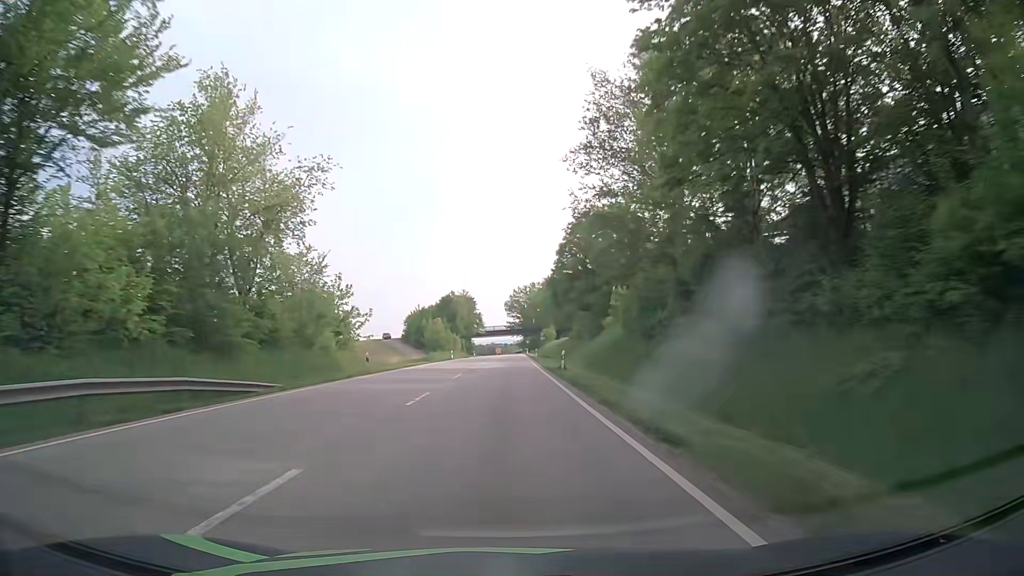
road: primary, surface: asphalt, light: Day
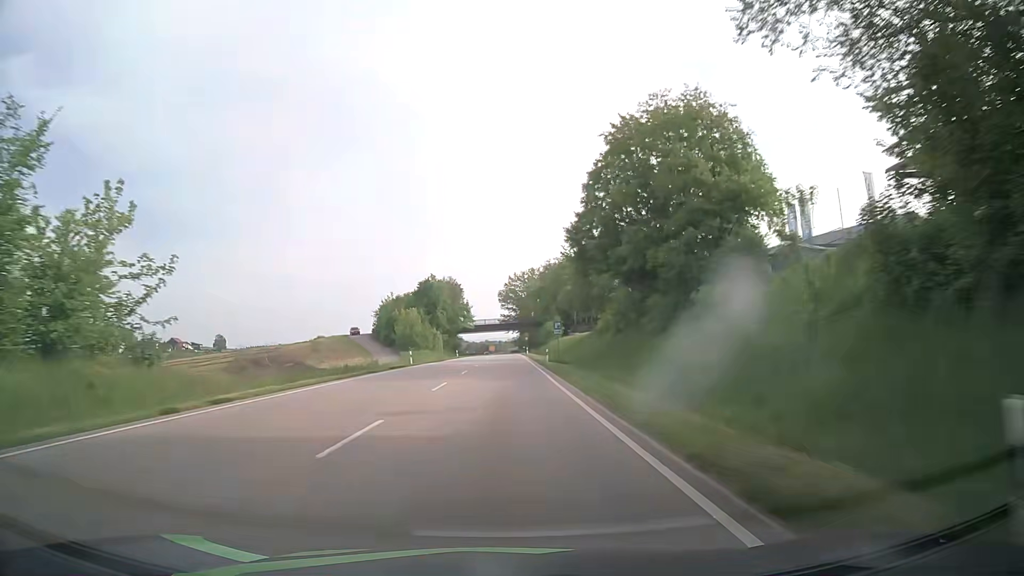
(+0.2, +30.8) m; +1°
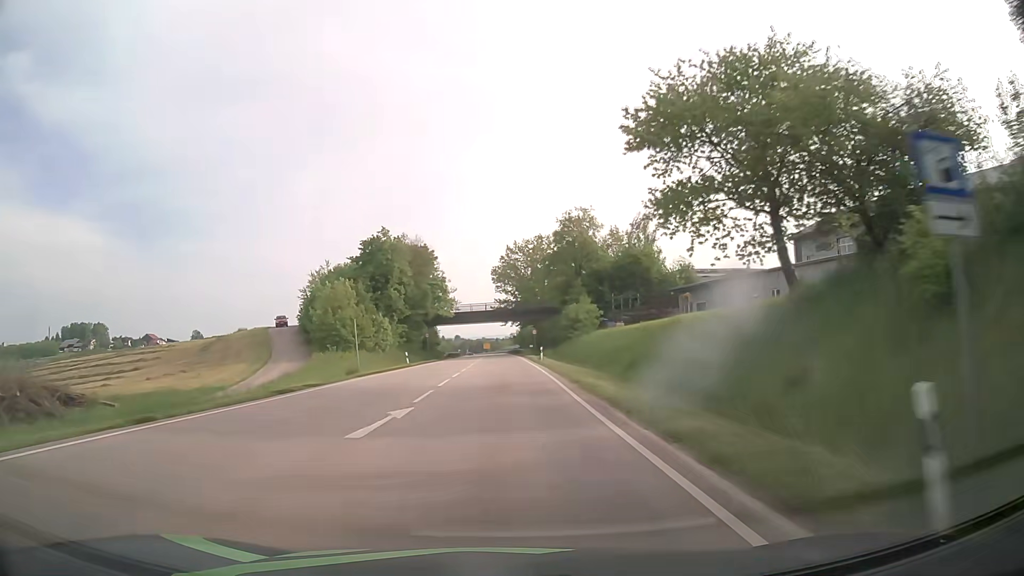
(+0.1, +46.1) m; 0°
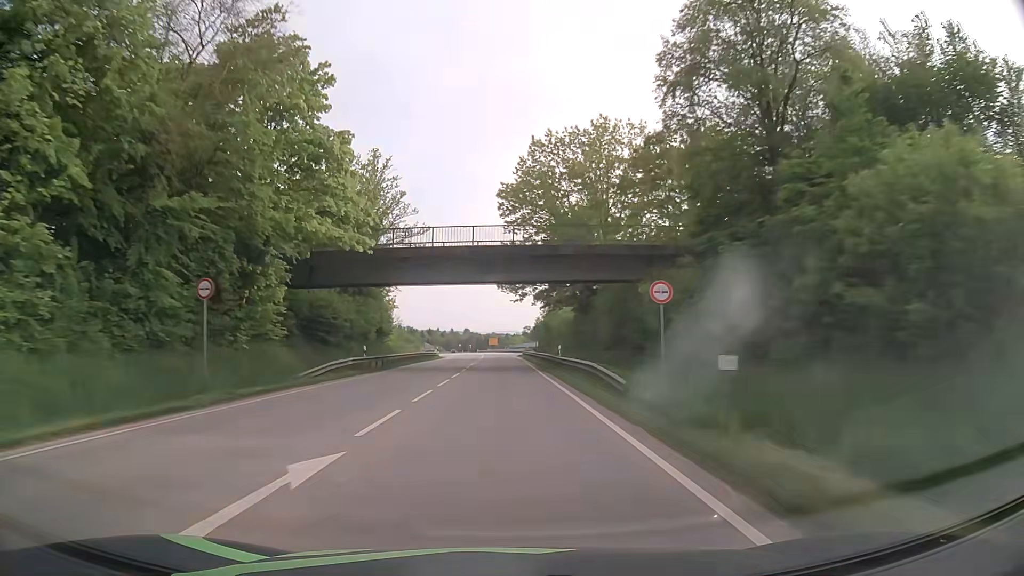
(-0.4, +60.3) m; -1°
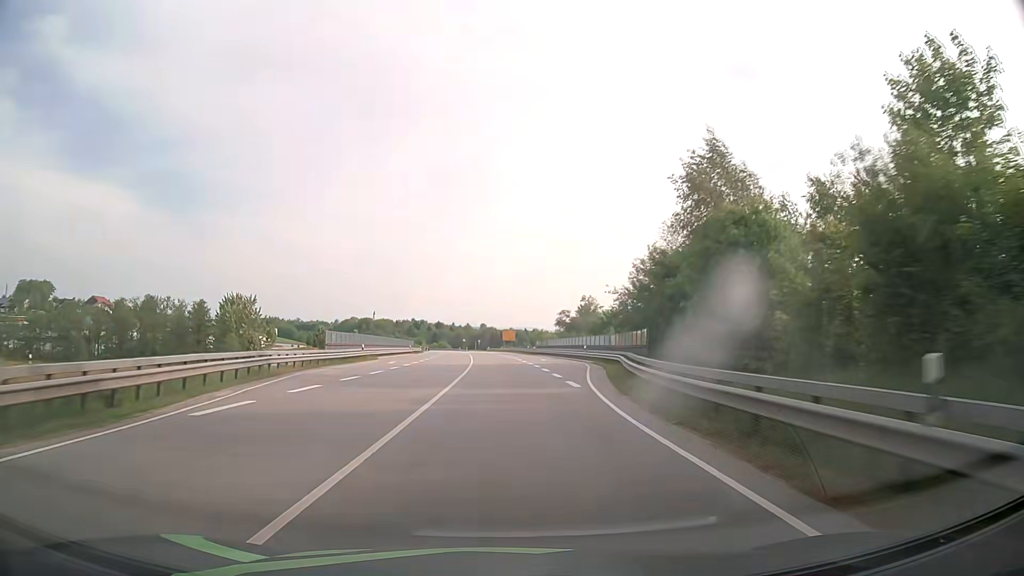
(-0.6, +73.3) m; -2°
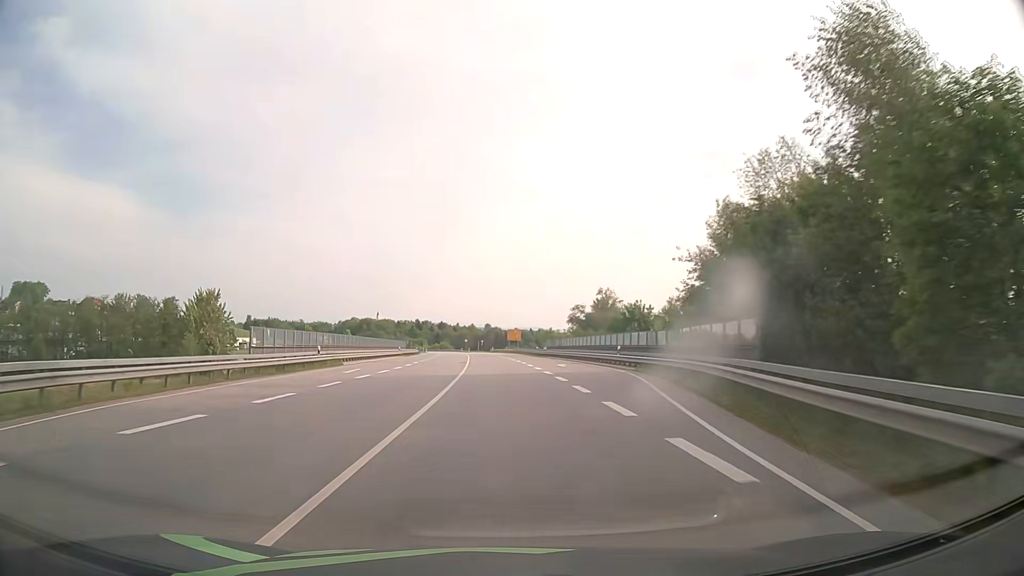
(0.0, +14.6) m; 0°
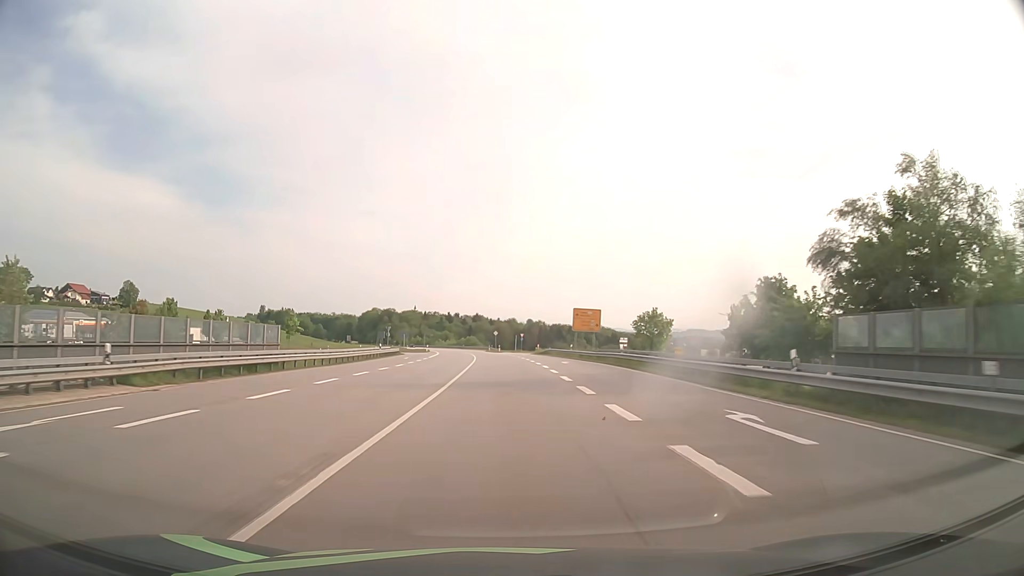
(-1.9, +72.1) m; -3°
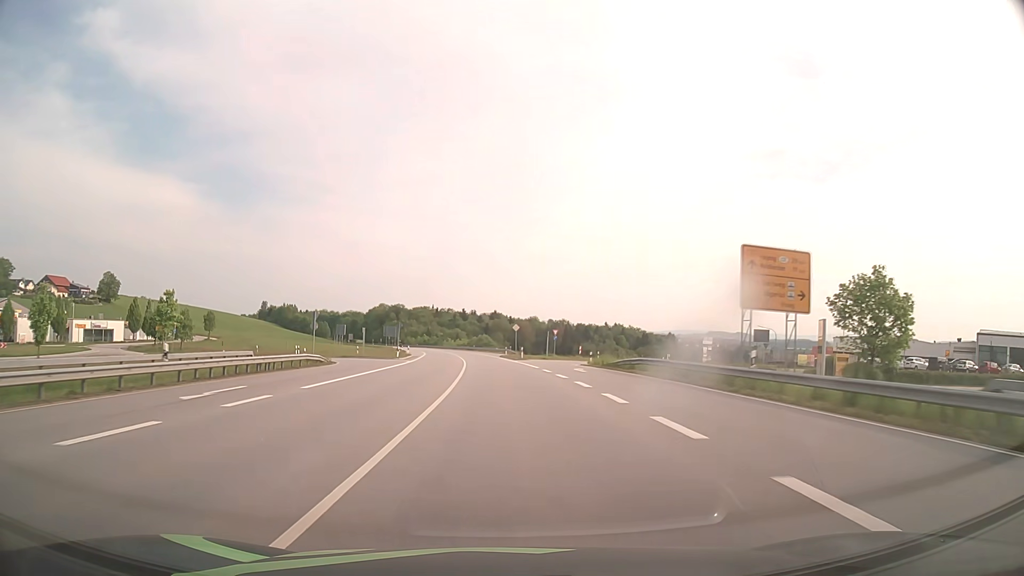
(-0.6, +44.4) m; -1°
(0, +10) (0, +20) (0, +30) (-1, +40) (-1, +50) (-2, +60) (-3, +70) (-4, +80) (-4, +90) (-6, +100) m
